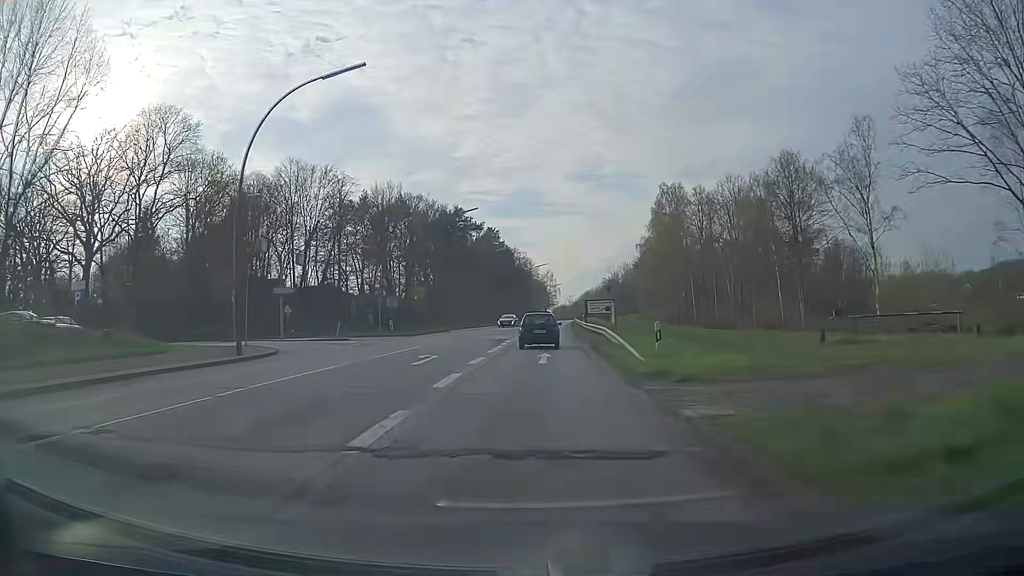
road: secondary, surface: asphalt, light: Day
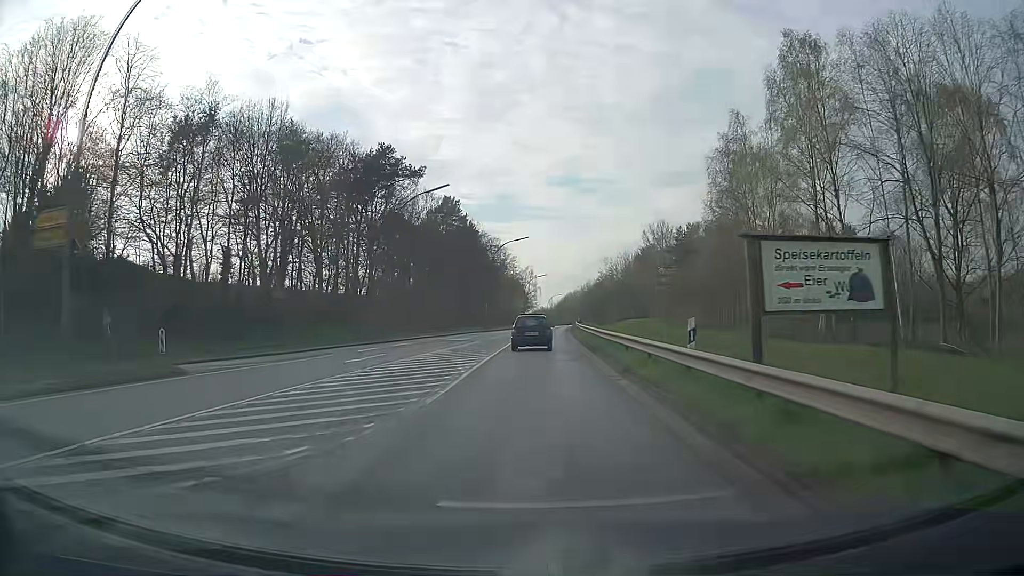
(+0.8, +43.2) m; +2°
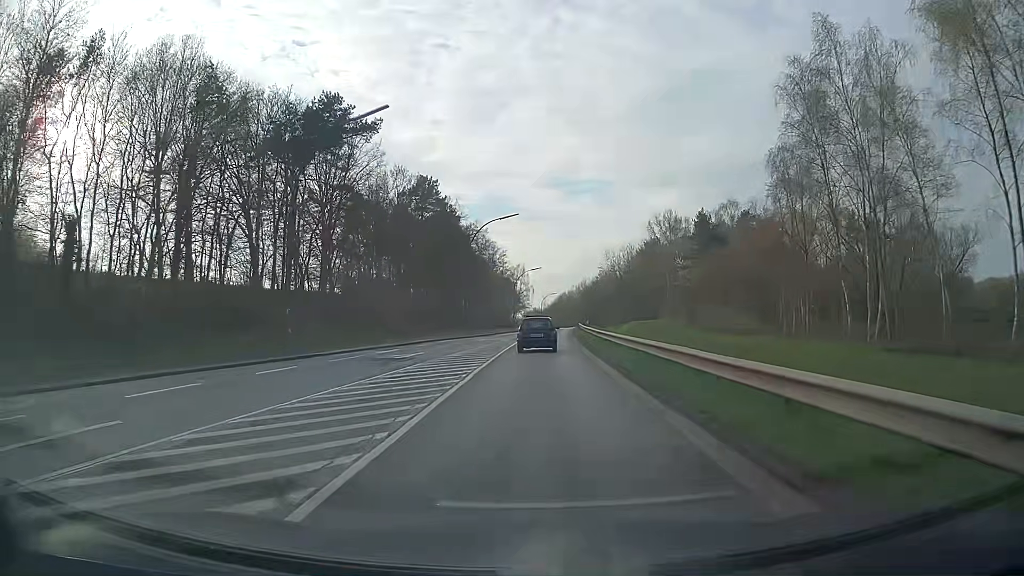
(+0.1, +17.1) m; +1°
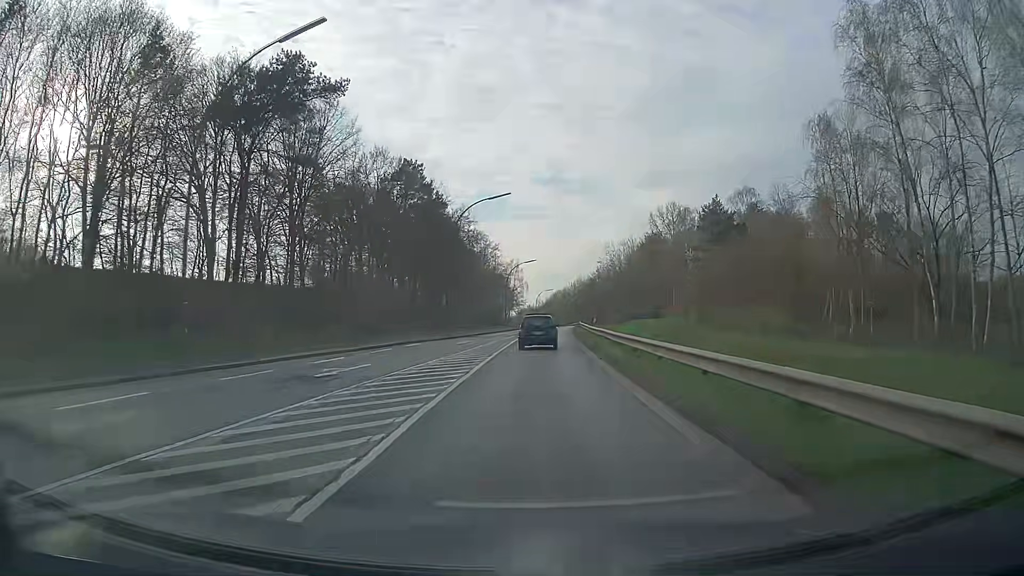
(0.0, +8.5) m; 0°
